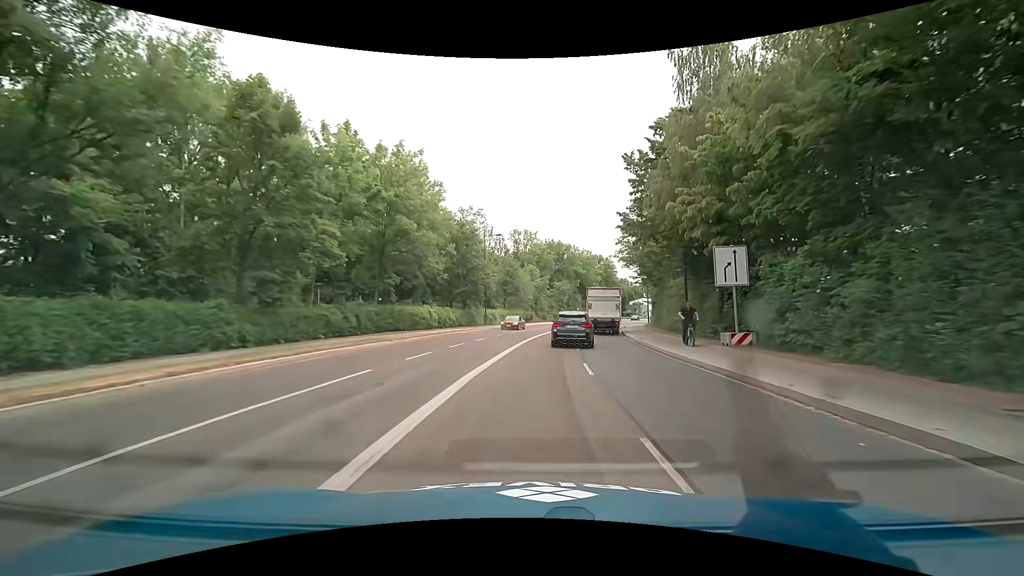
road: secondary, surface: asphalt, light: Day
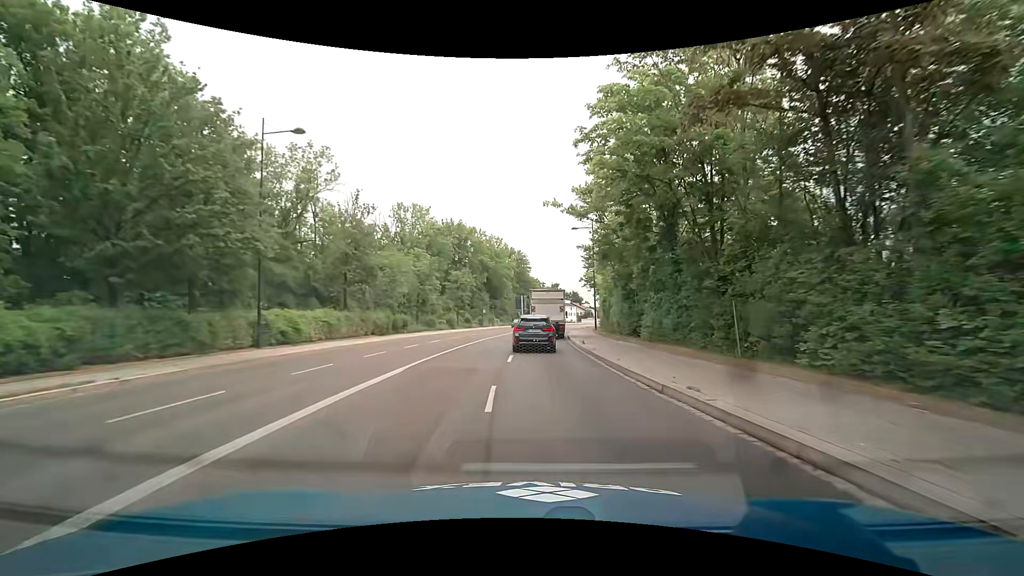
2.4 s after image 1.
(+3.0, +31.4) m; +11°
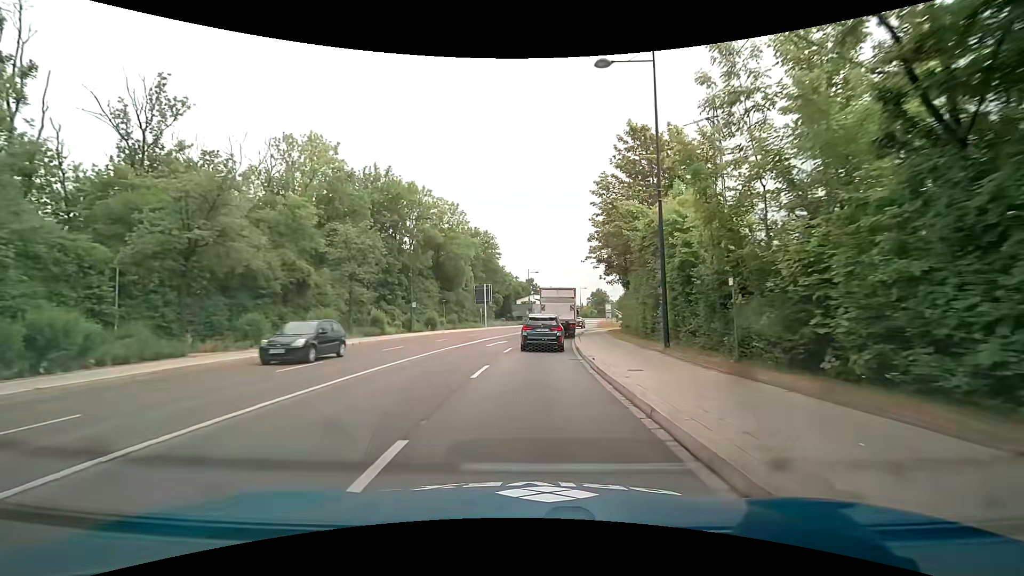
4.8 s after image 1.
(+1.0, +32.1) m; +3°
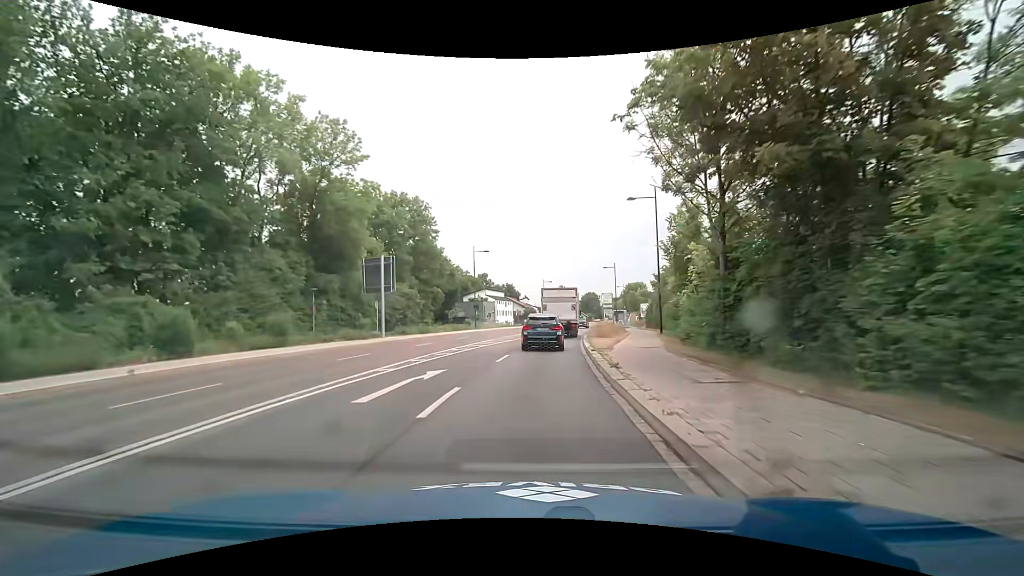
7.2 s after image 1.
(+1.4, +31.9) m; +5°
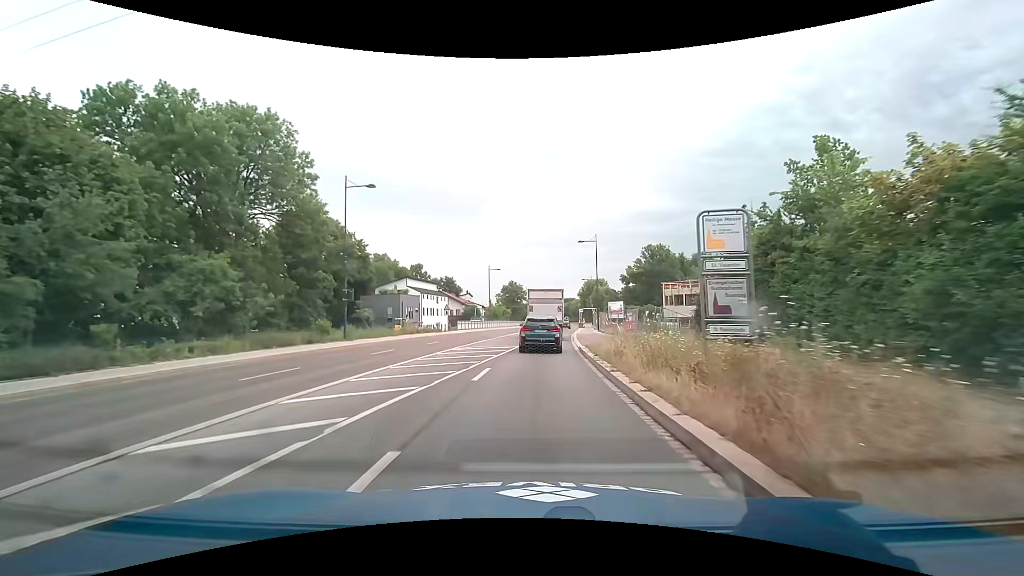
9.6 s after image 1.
(+1.6, +31.7) m; +6°
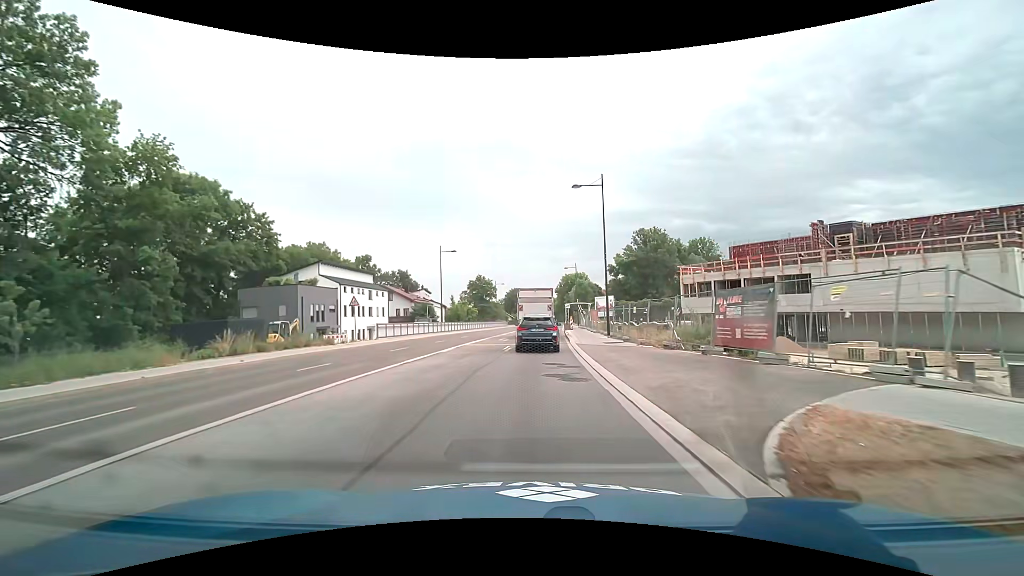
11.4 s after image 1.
(+0.8, +23.7) m; +3°
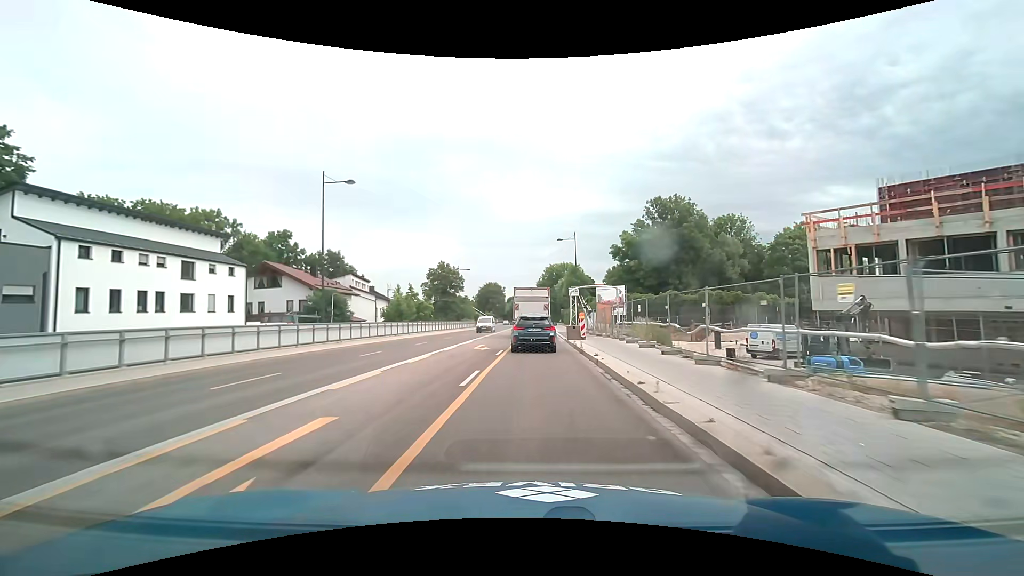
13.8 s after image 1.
(+0.6, +31.0) m; +3°
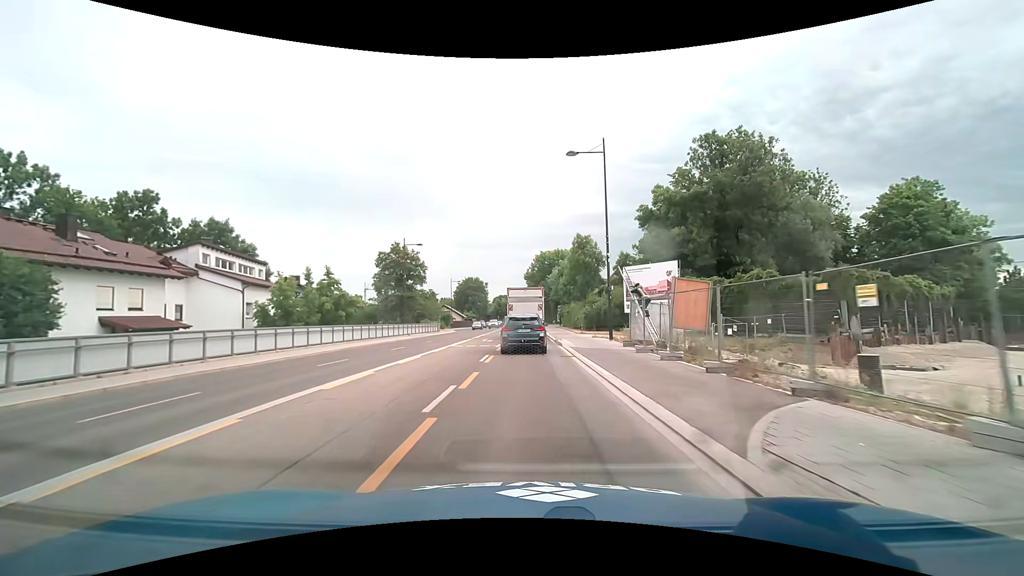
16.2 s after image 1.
(+0.4, +29.8) m; +1°
(0, +10) (0, +20) (0, +30) (0, +40) (0, +50) (0, +60) (0, +70) (0, +80) (-1, +90) (-1, +100) m
